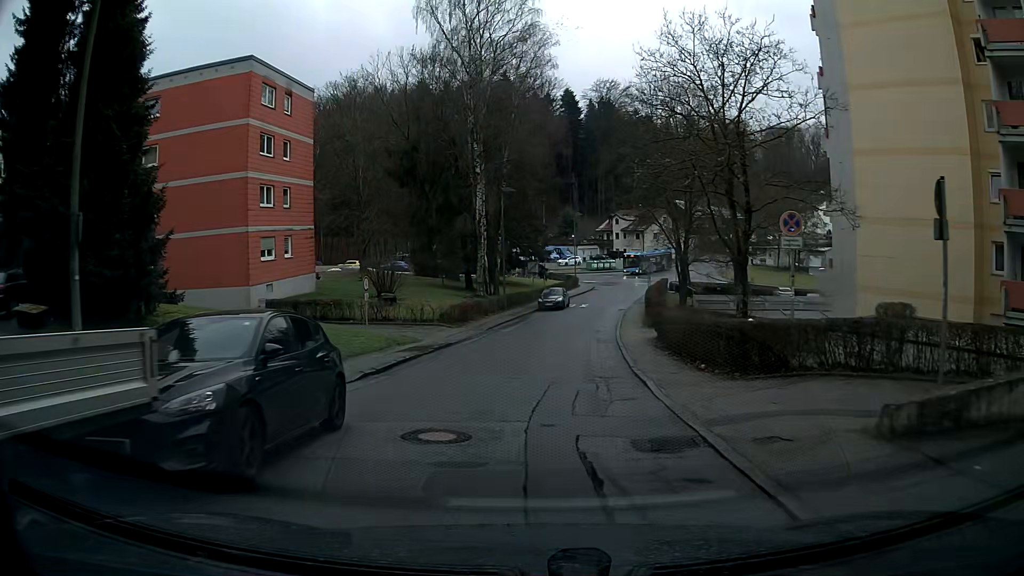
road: residential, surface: asphalt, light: Day
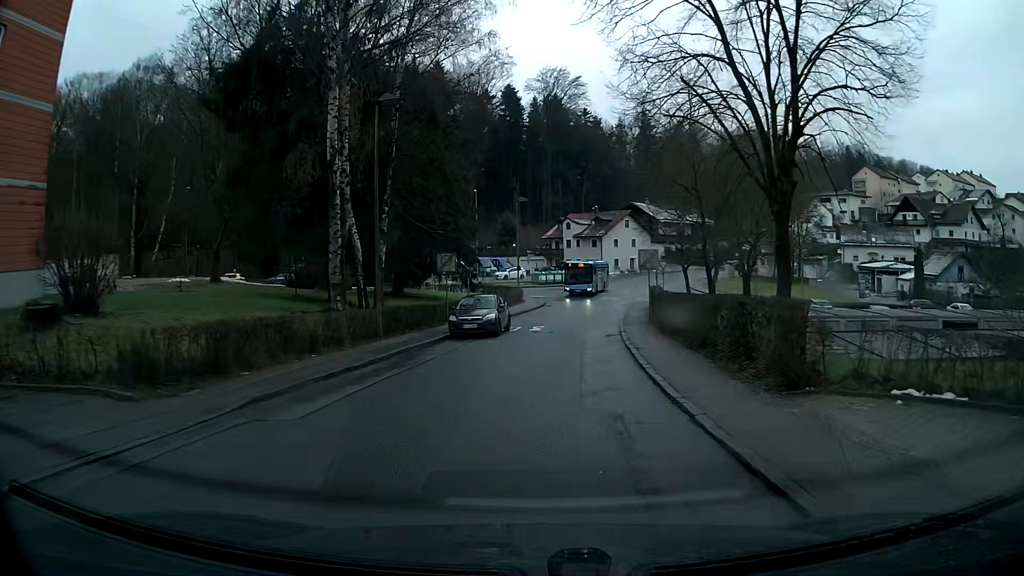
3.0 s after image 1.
(+0.8, +22.5) m; +5°
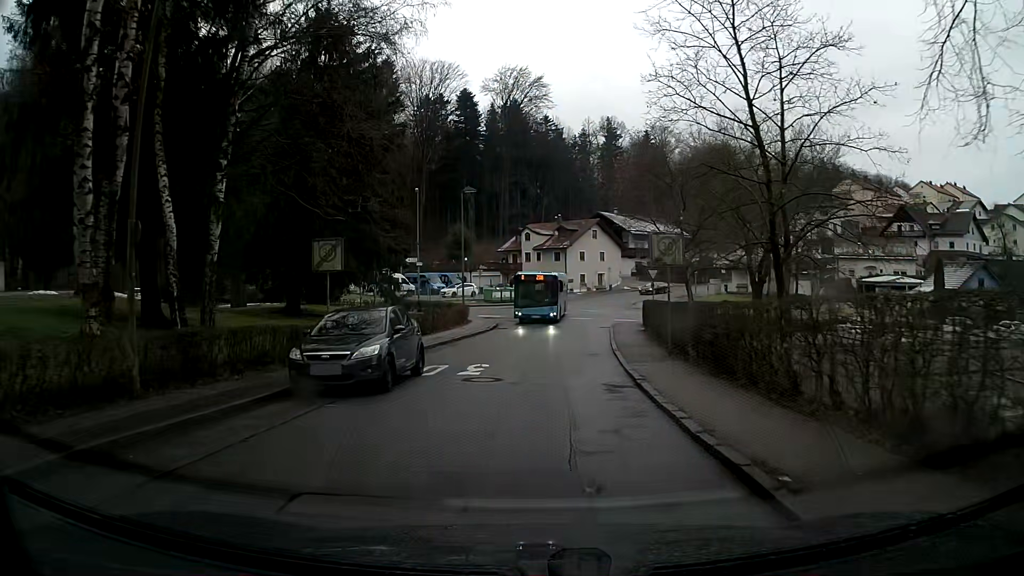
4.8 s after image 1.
(+0.4, +12.2) m; +3°
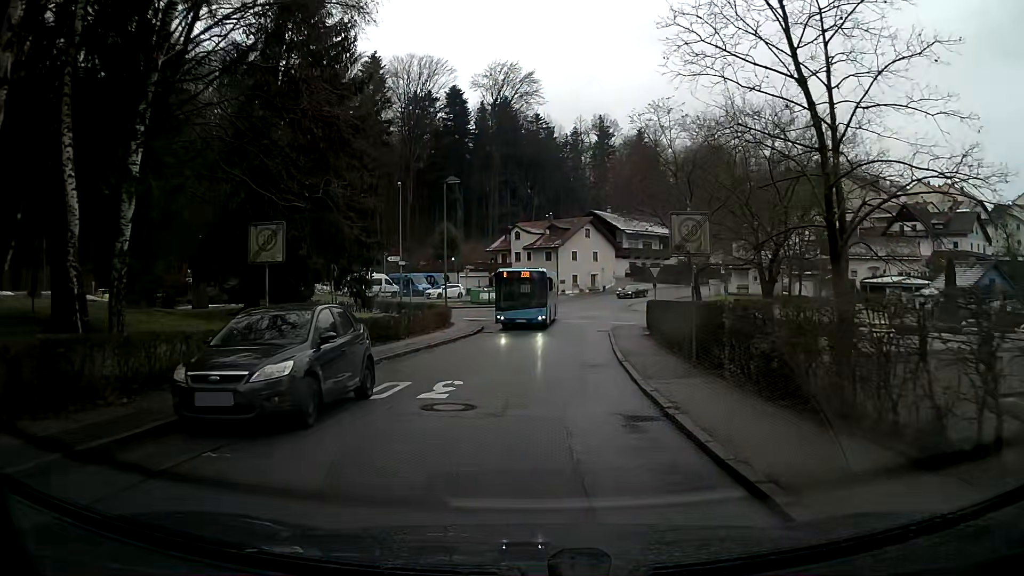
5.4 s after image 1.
(0.0, +3.7) m; +1°
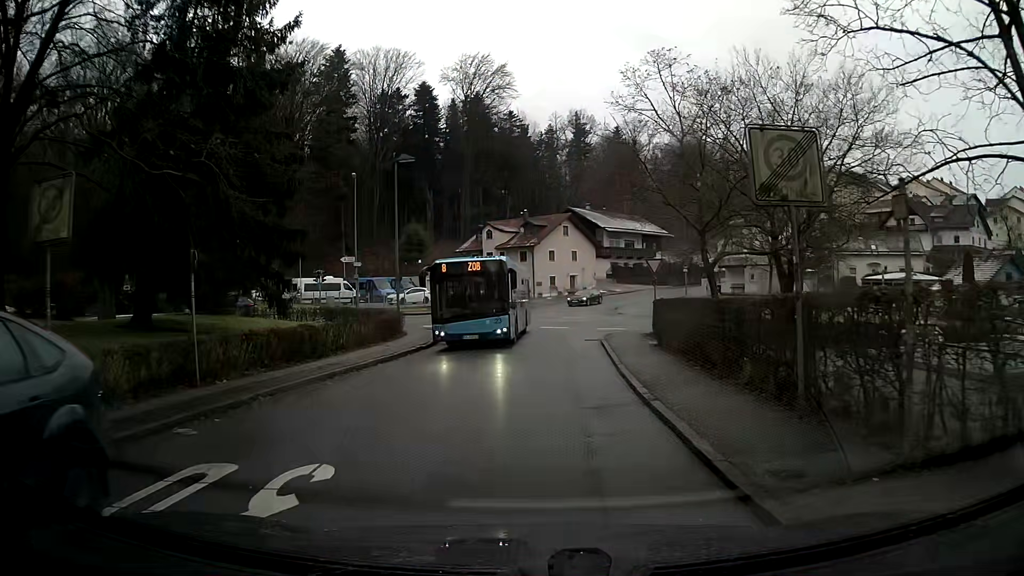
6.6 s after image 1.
(+0.1, +6.7) m; +2°
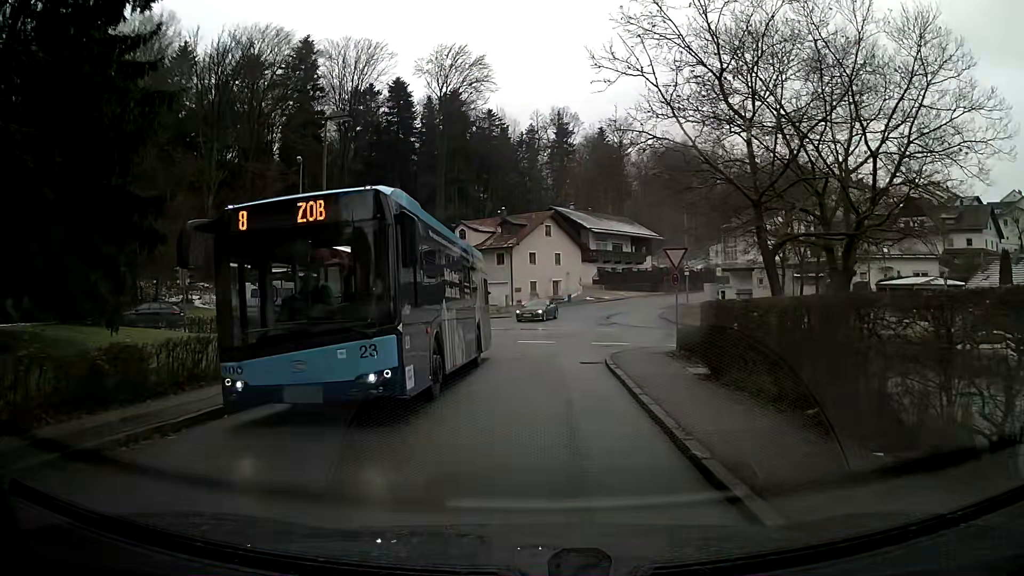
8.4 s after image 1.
(+0.1, +8.0) m; +2°
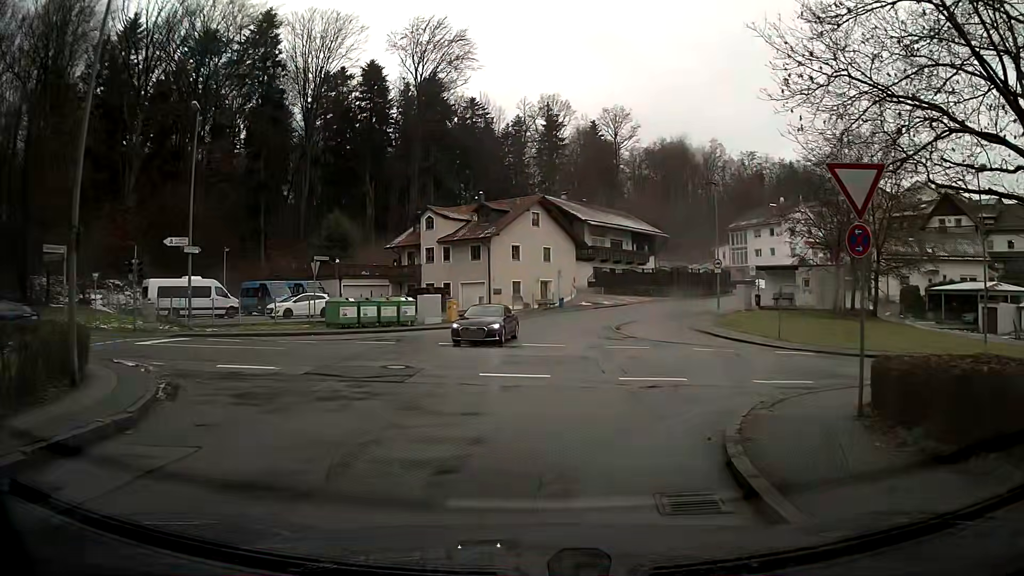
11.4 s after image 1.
(0.0, +13.0) m; 0°
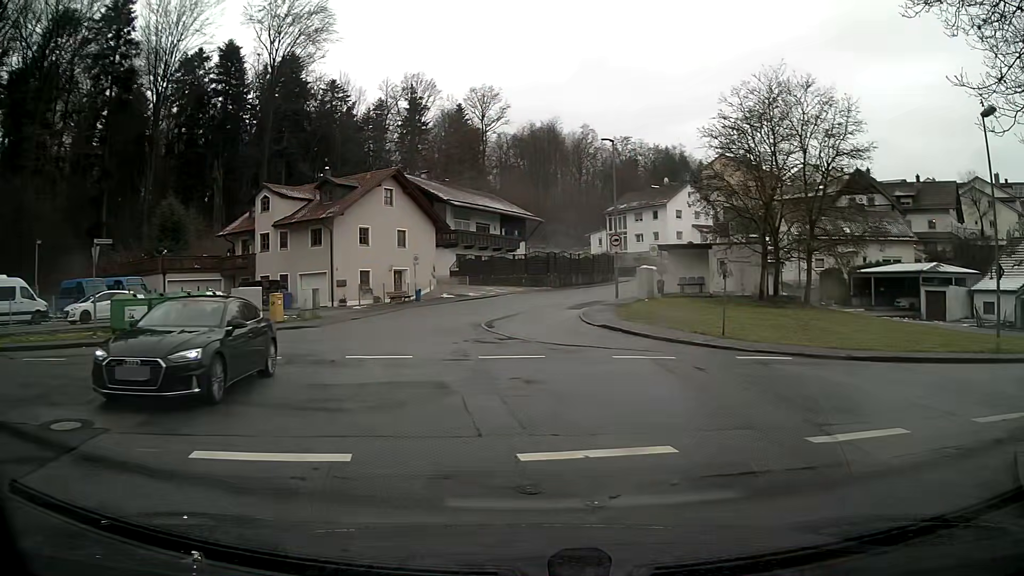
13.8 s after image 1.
(+0.5, +8.5) m; +13°
(+4, +9) (+14, +12) (+23, +14) (+33, +15) (+43, +14) (+53, +11) (+63, +10) (+72, +9) (+82, +8) (+92, +7) m
